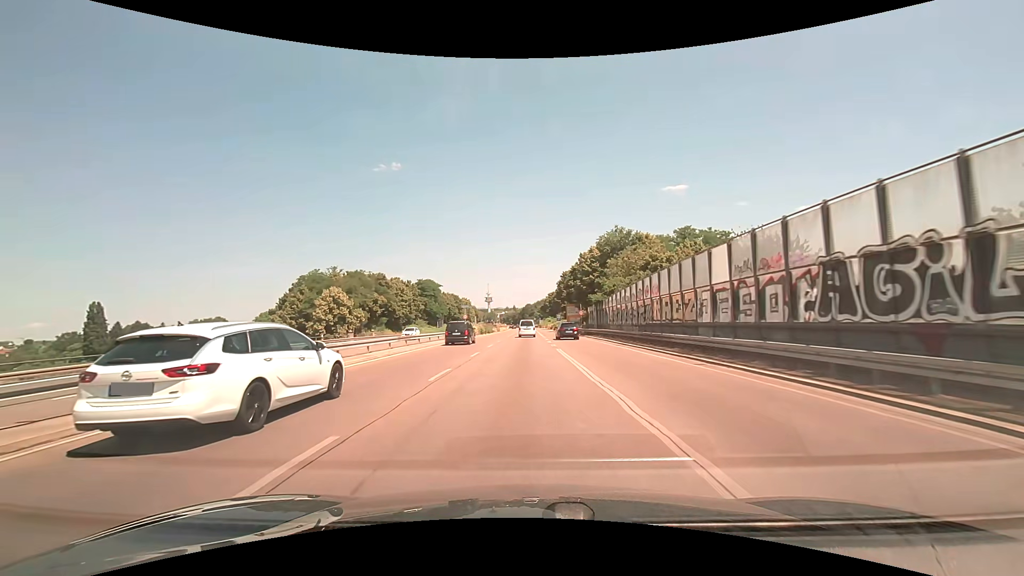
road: trunk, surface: asphalt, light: Day
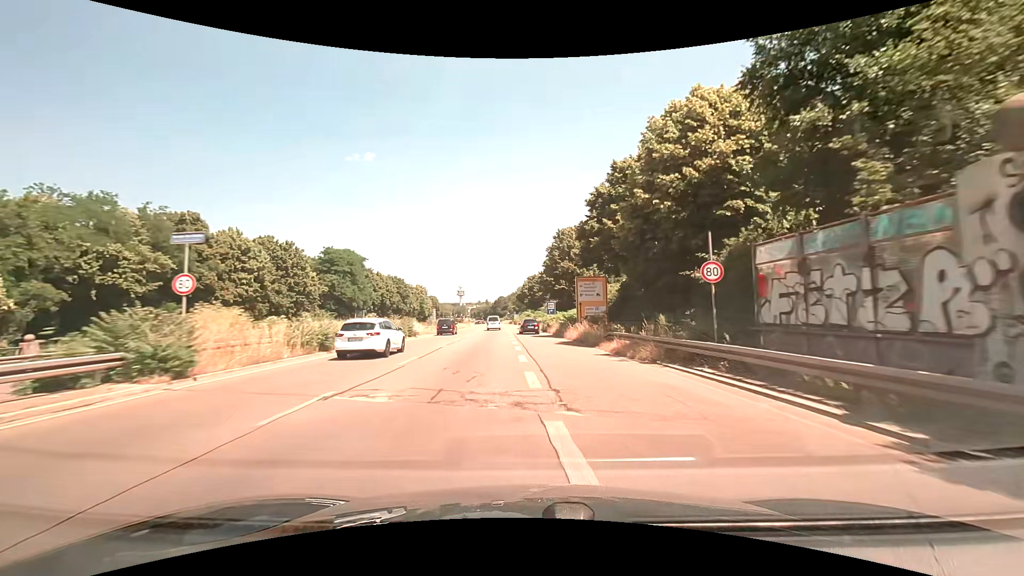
(+0.7, +49.9) m; +3°
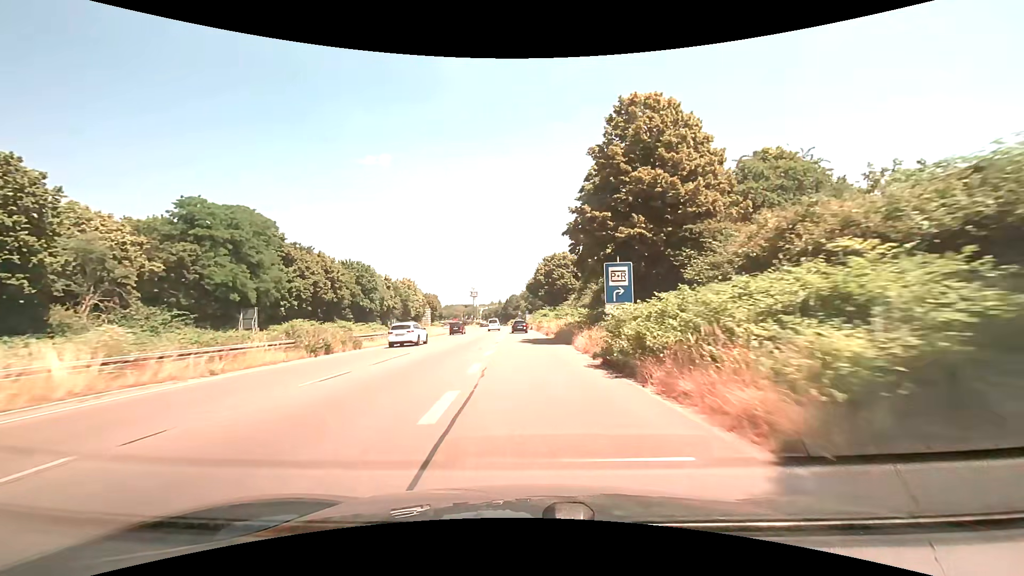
(+0.1, +39.9) m; -2°
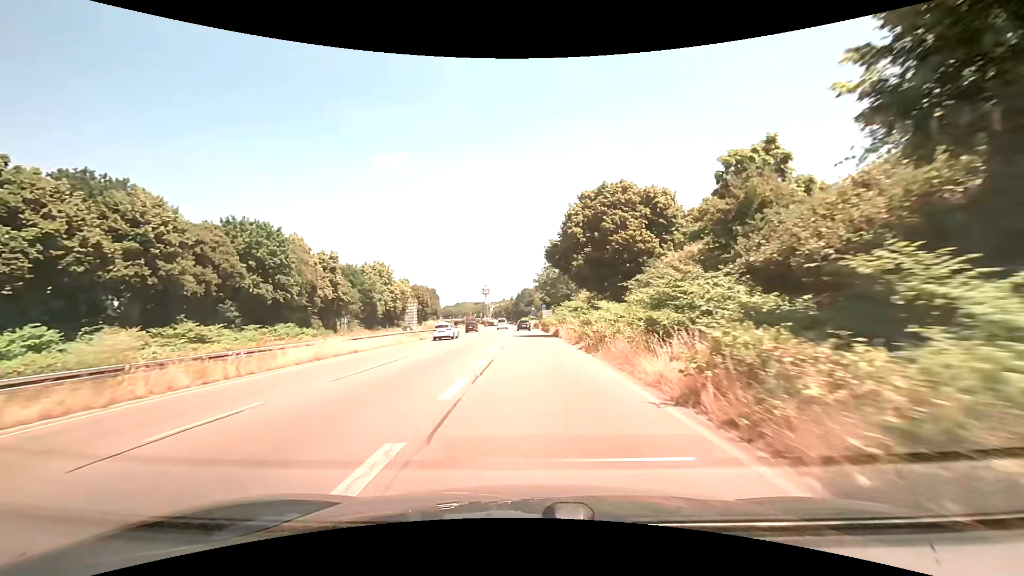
(-0.2, +40.6) m; -1°
